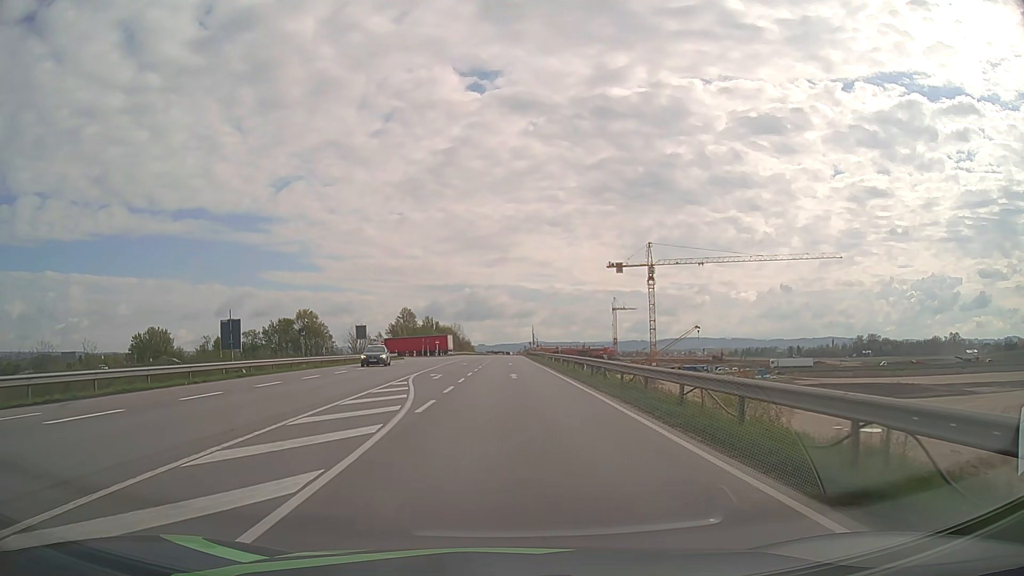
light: Day
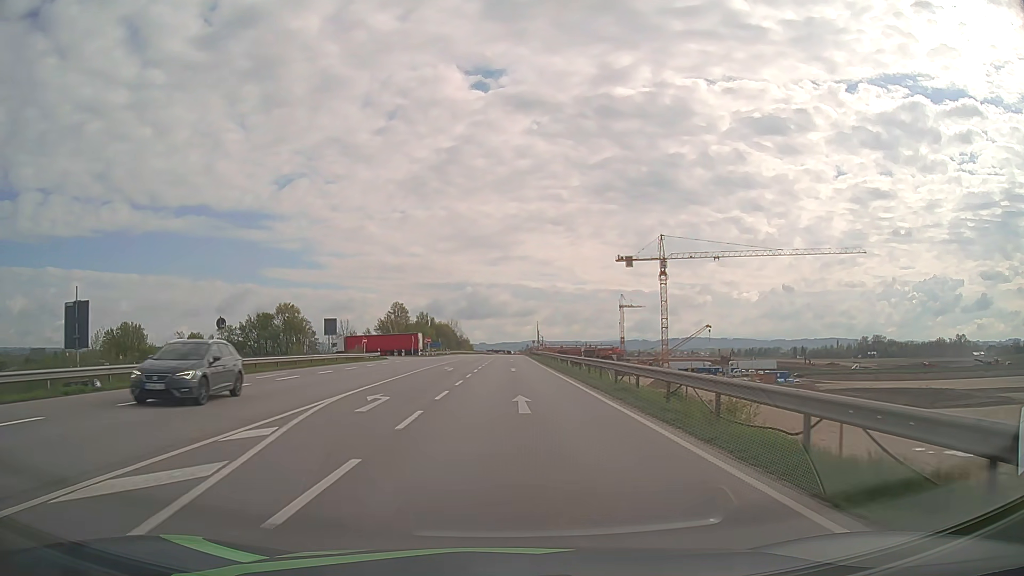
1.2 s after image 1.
(0.0, +14.6) m; 0°
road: motorway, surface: asphalt
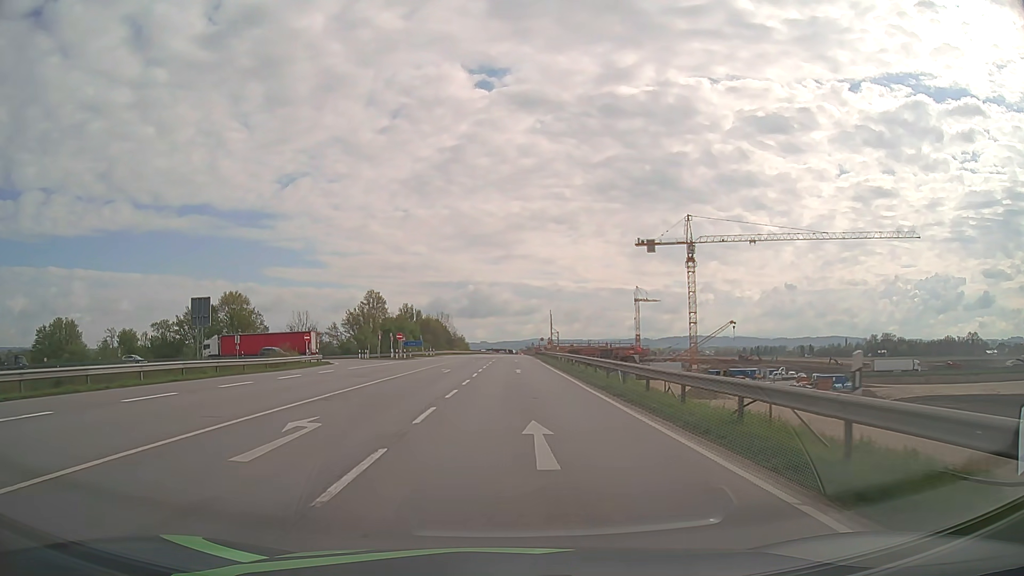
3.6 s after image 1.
(0.0, +29.3) m; 0°
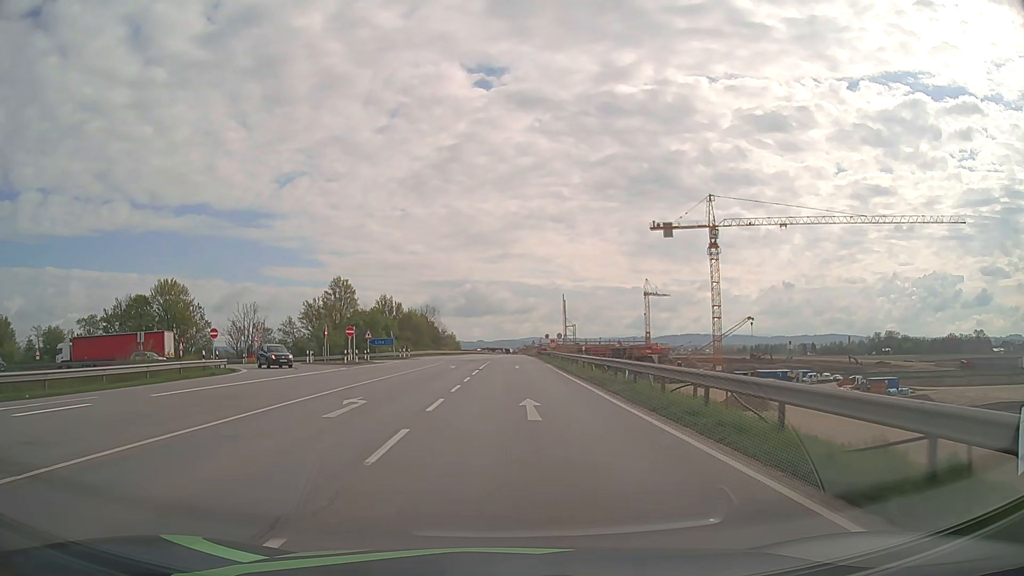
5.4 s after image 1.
(+0.1, +22.1) m; 0°
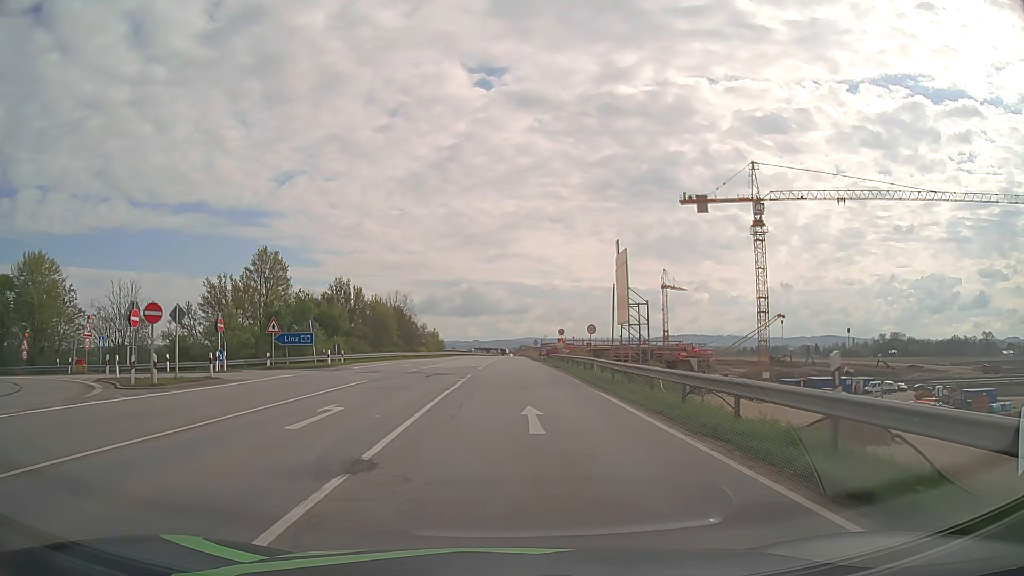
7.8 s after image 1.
(+0.1, +29.8) m; 0°
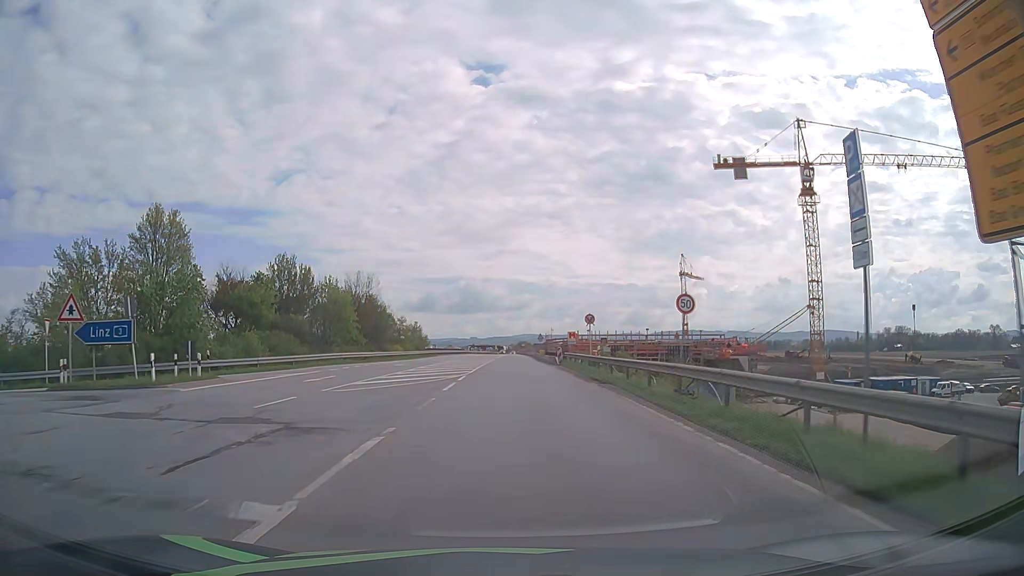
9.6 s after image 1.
(+0.1, +22.7) m; 0°
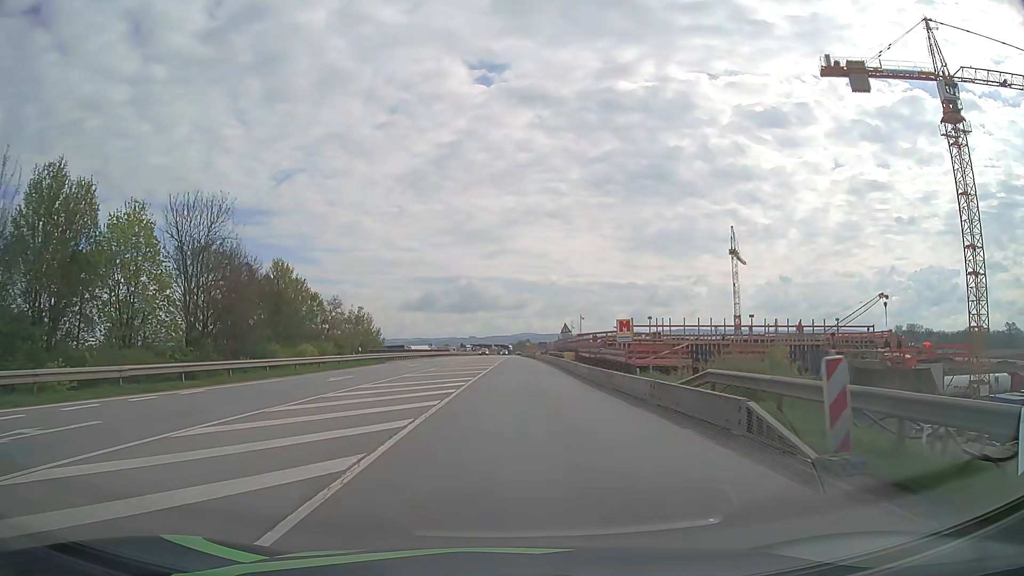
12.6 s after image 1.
(-0.1, +38.7) m; 0°
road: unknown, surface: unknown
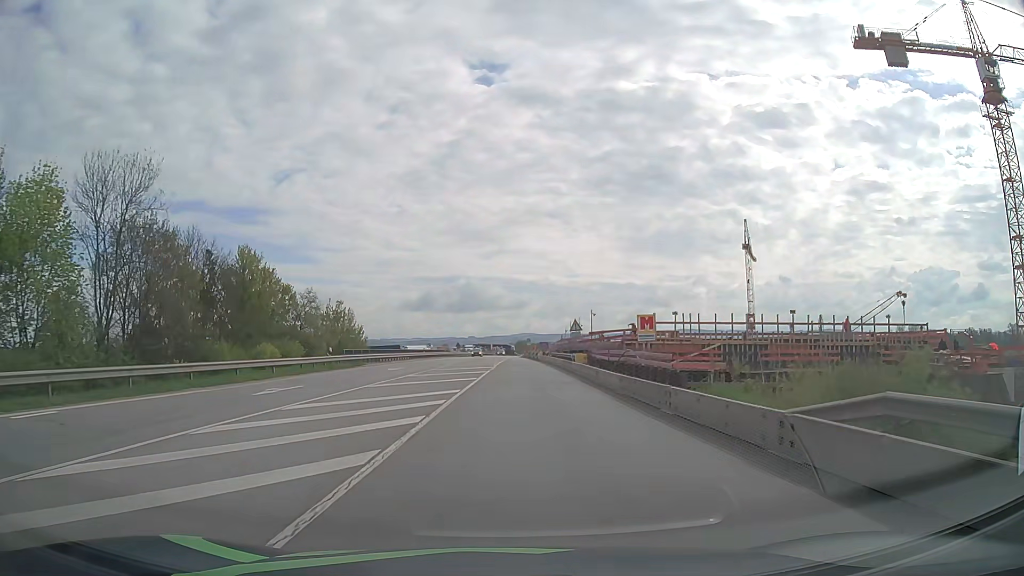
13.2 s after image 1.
(0.0, +7.9) m; 0°
(0, +10) (0, +20) (0, +30) (0, +40) (0, +50) (0, +60) (0, +70) (0, +80) (0, +90) (0, +100) m
